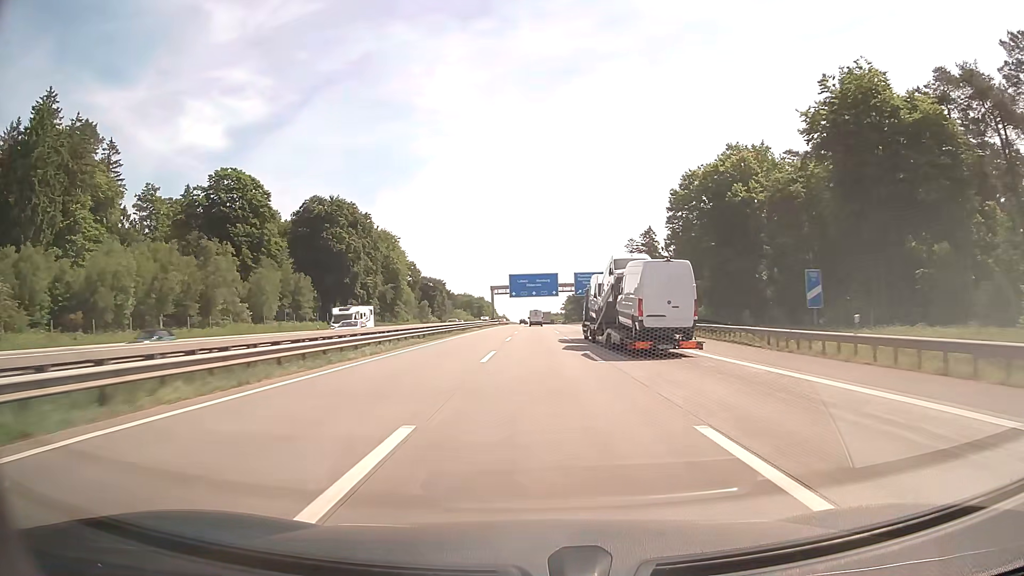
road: motorway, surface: concrete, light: Day
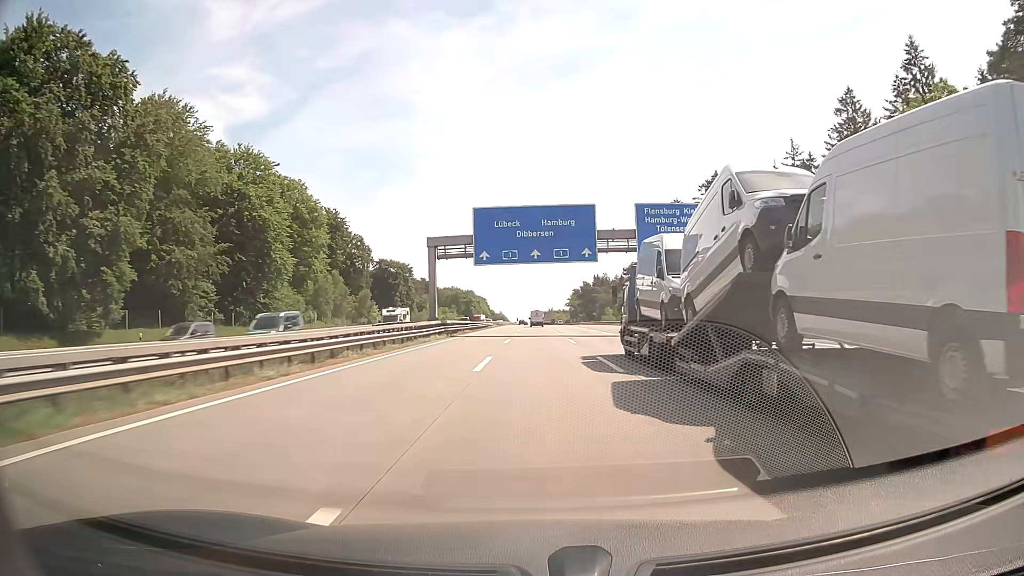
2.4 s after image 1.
(+0.2, +75.7) m; 0°
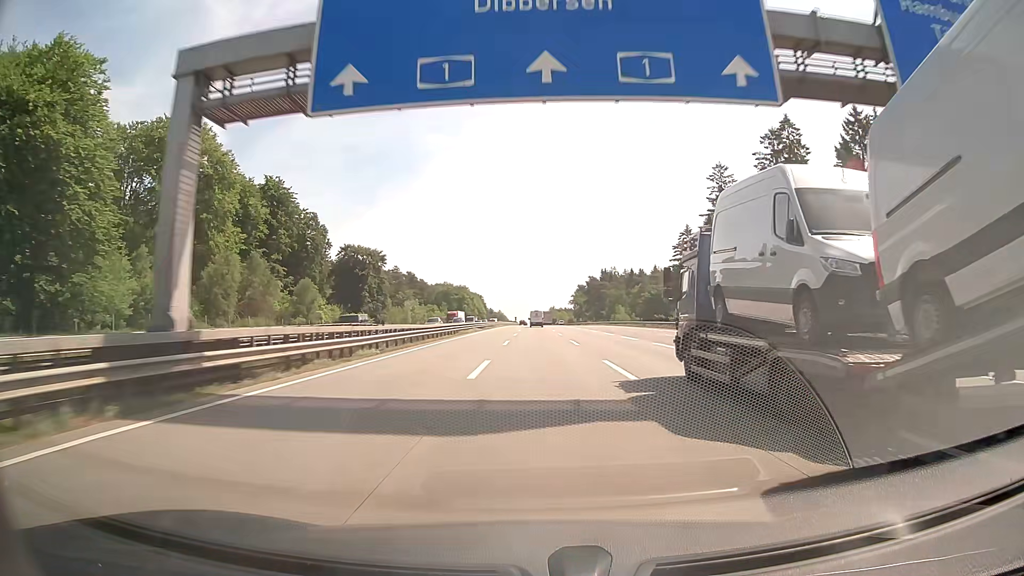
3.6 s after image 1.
(0.0, +37.8) m; 0°
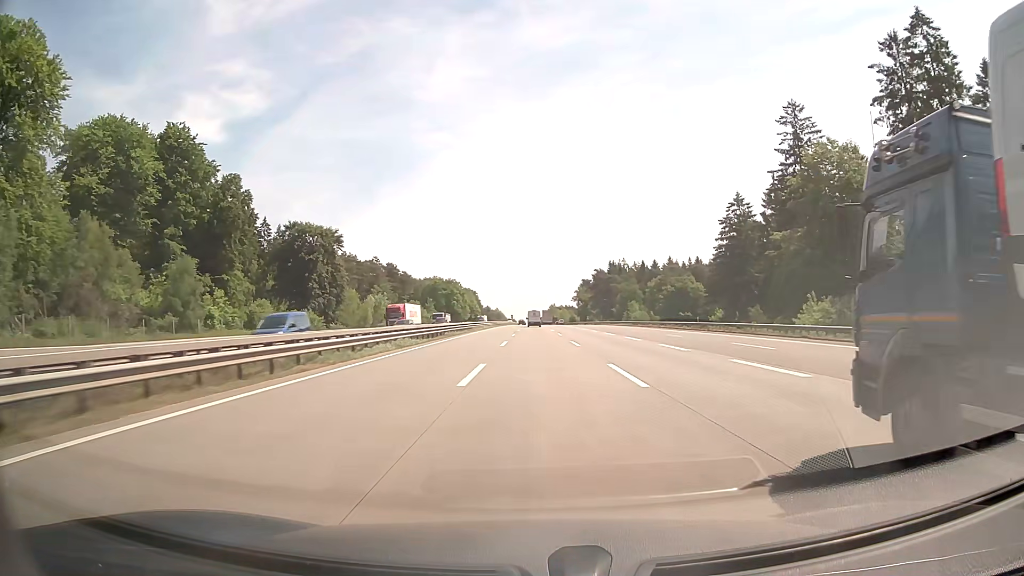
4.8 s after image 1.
(+0.2, +37.8) m; 0°
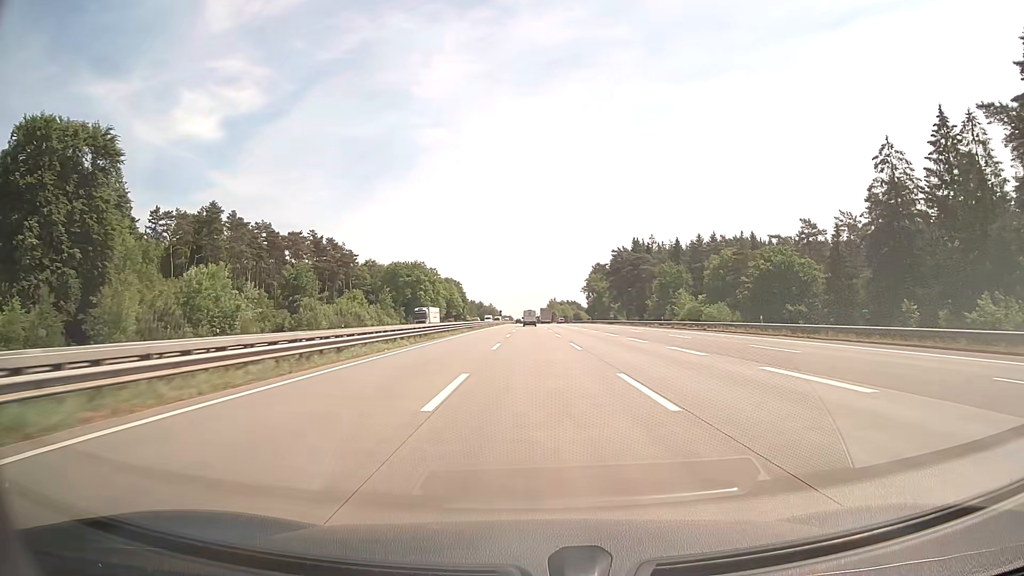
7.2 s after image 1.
(-0.1, +75.6) m; 0°
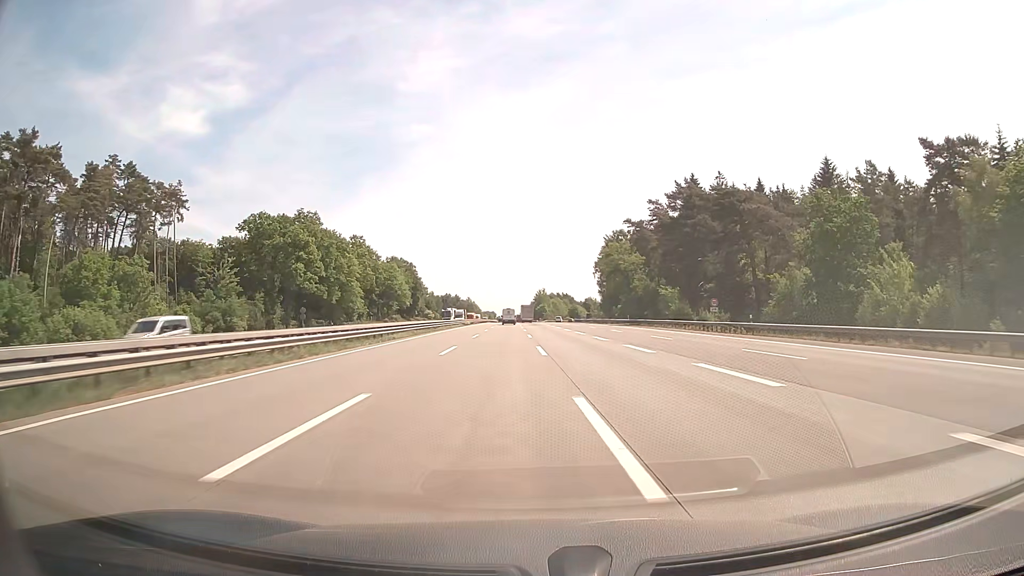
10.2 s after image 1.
(+0.4, +94.7) m; +1°
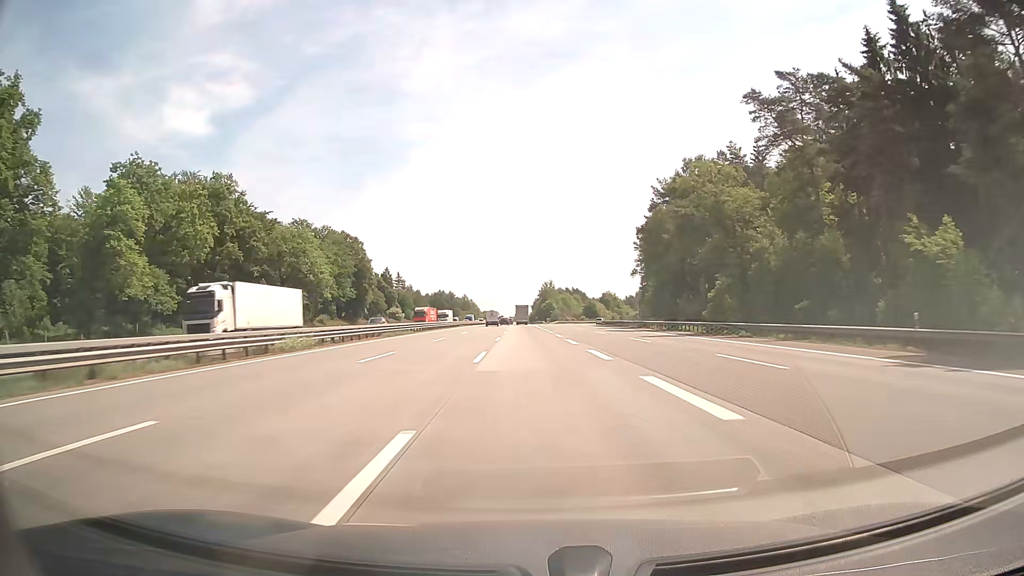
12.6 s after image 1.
(+0.5, +75.7) m; 0°
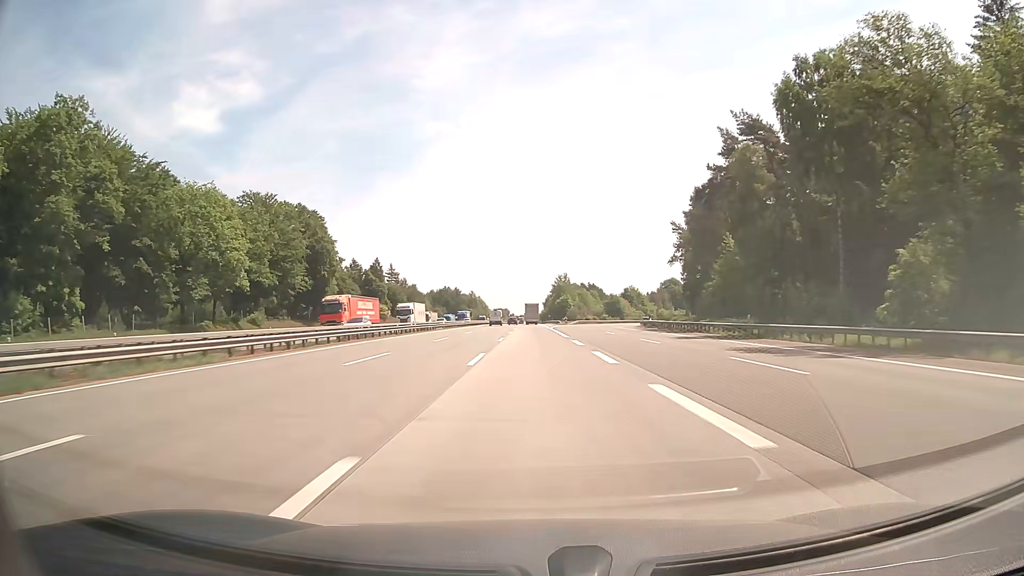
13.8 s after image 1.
(-0.4, +37.8) m; -1°
(0, +10) (0, +20) (0, +30) (0, +40) (0, +50) (0, +60) (0, +70) (0, +80) (0, +90) (0, +100) m
